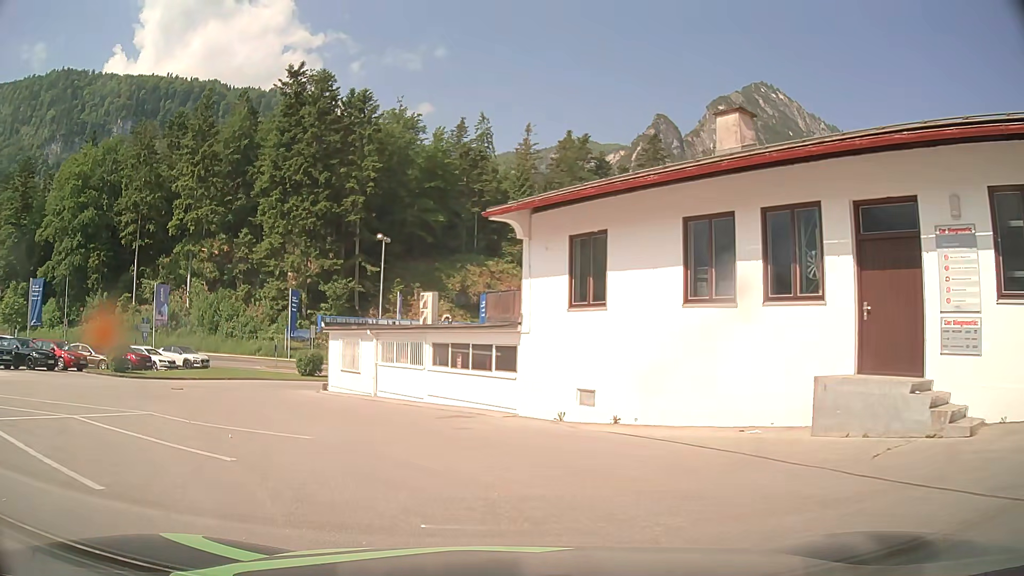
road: service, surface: asphalt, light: Day
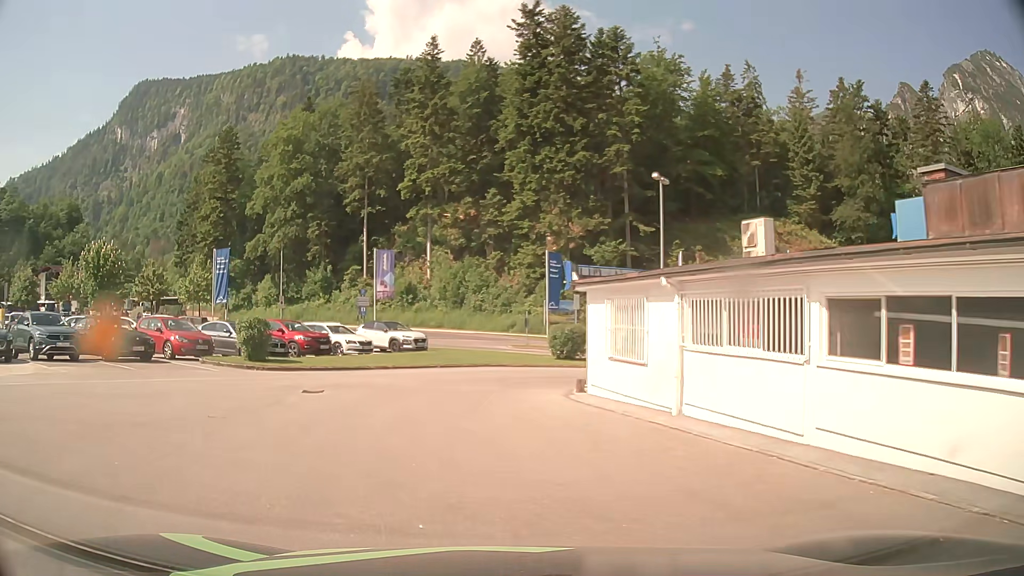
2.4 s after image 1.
(-1.8, +11.8) m; -22°
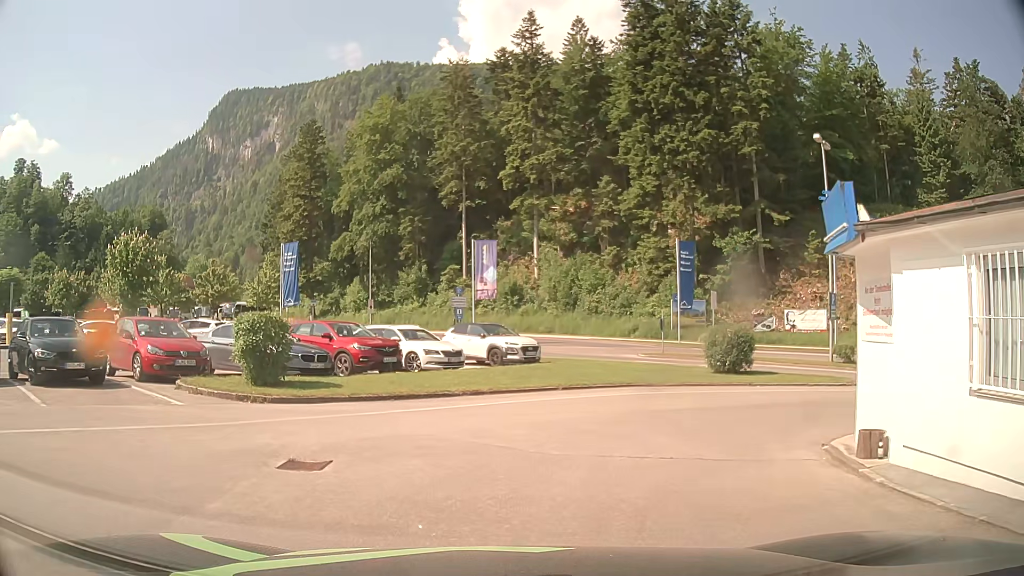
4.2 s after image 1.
(-1.1, +8.5) m; -10°
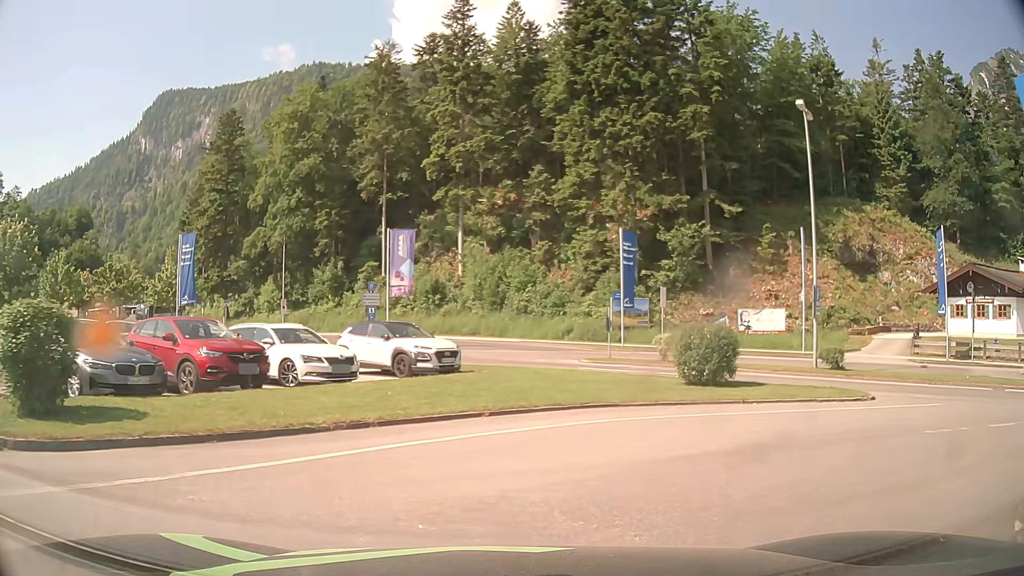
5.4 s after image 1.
(+0.2, +5.4) m; +5°
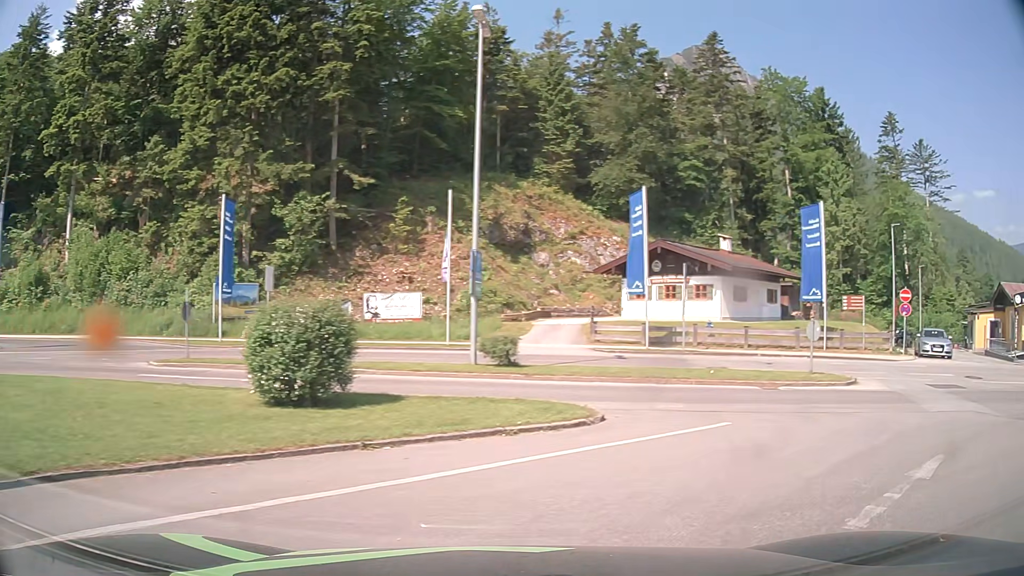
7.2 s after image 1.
(+1.7, +7.4) m; +32°
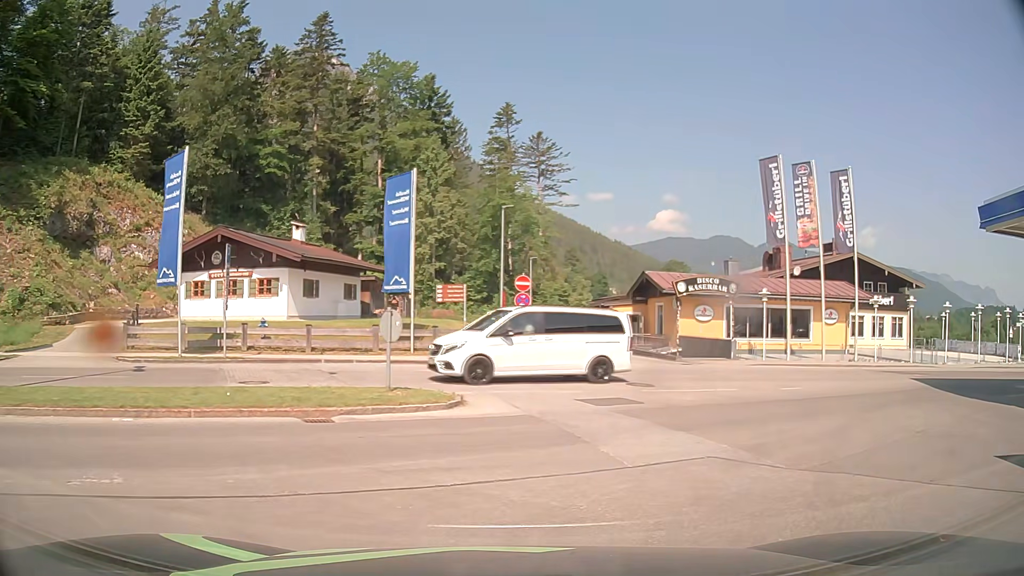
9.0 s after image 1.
(+1.9, +6.2) m; +35°
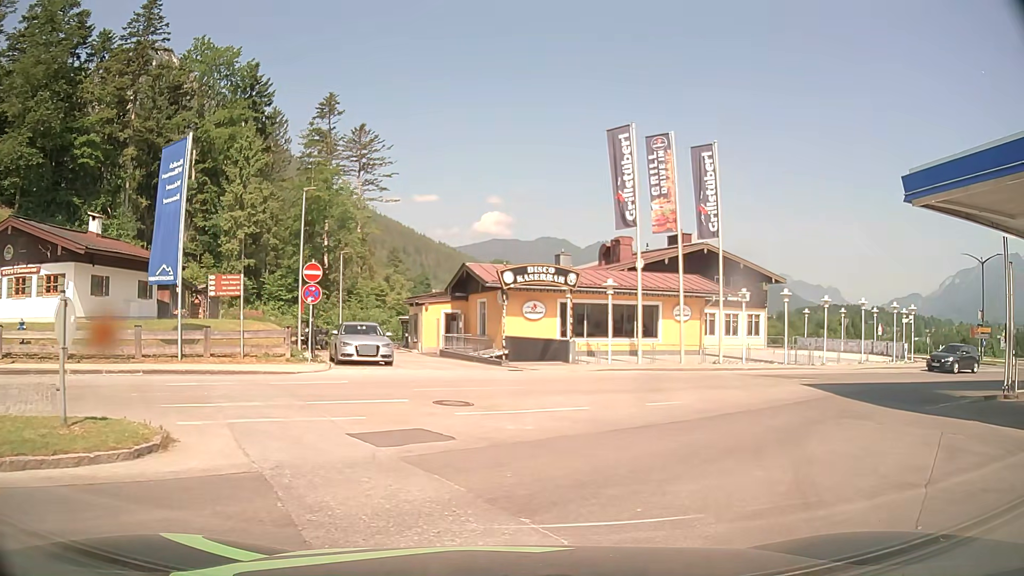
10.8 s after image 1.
(+0.7, +4.9) m; +14°
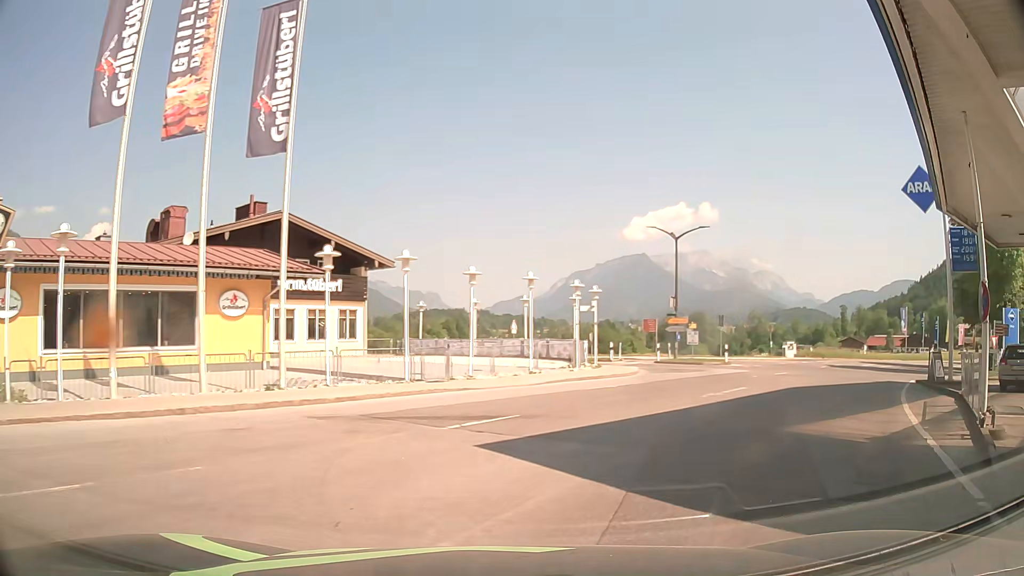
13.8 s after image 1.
(+4.1, +12.9) m; +35°
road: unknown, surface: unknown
(+2, +10) (+8, +18) (+14, +26) (+20, +34) (+17, +43) (+9, +49) (0, +54) (-8, +59) (-16, +65) (-24, +71) m
